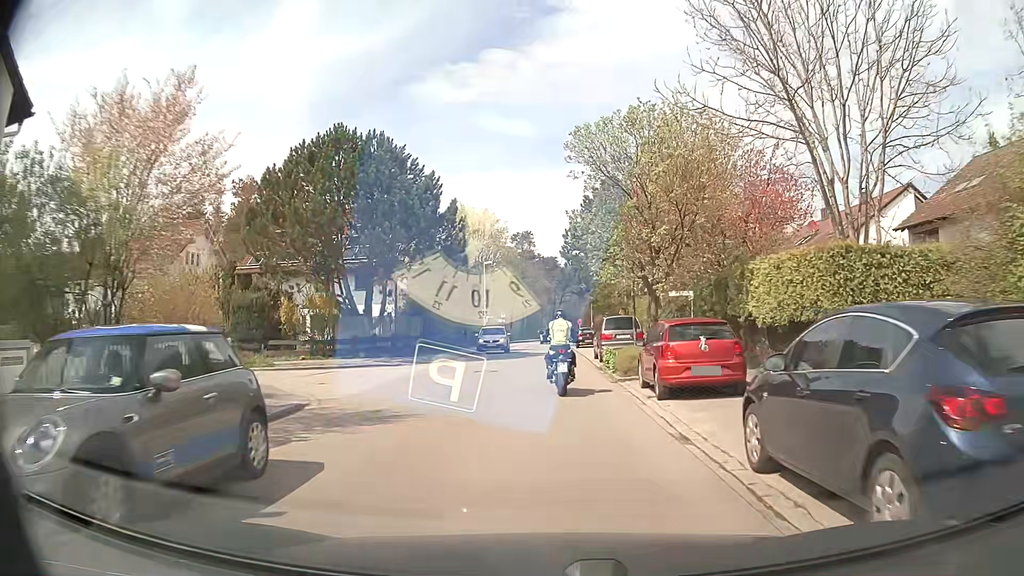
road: residential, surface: asphalt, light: Day
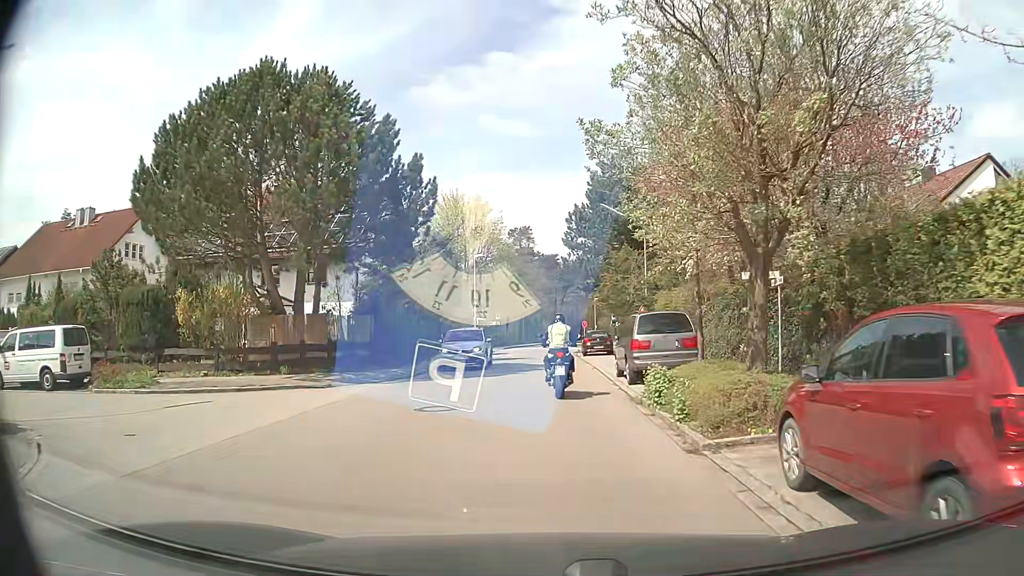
(0.0, +9.3) m; -1°
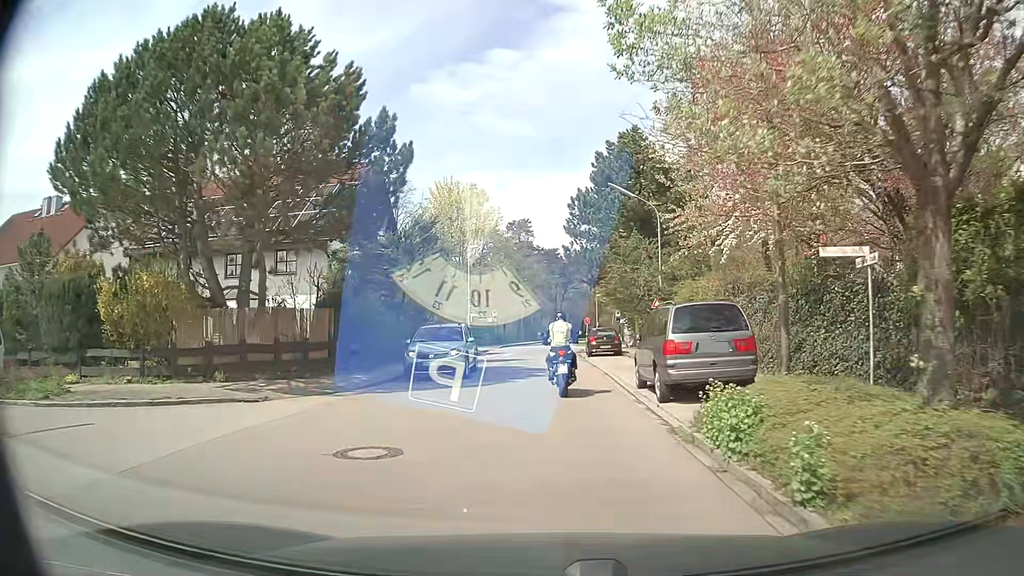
(0.0, +4.5) m; +1°
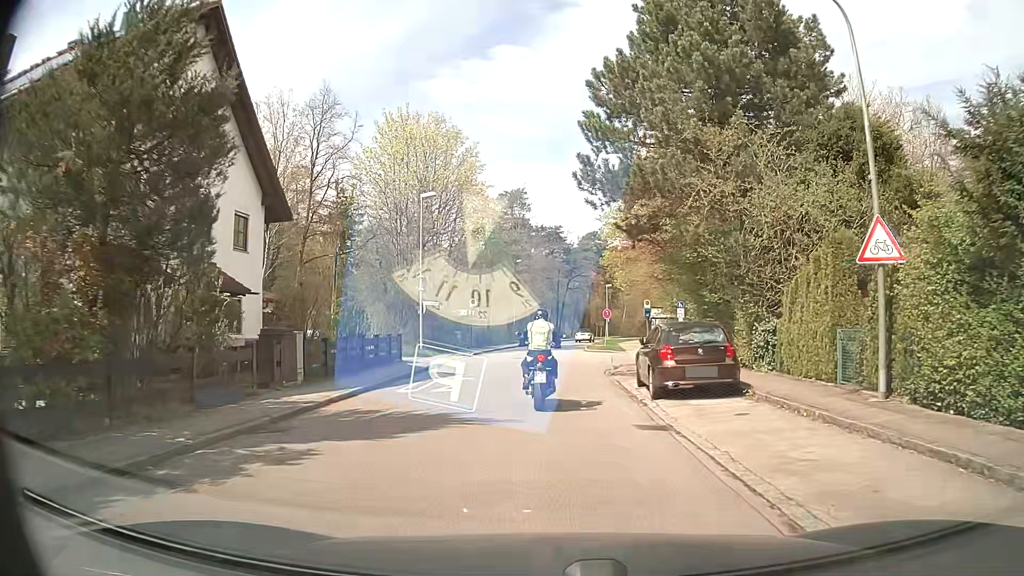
(-0.2, +20.7) m; -1°
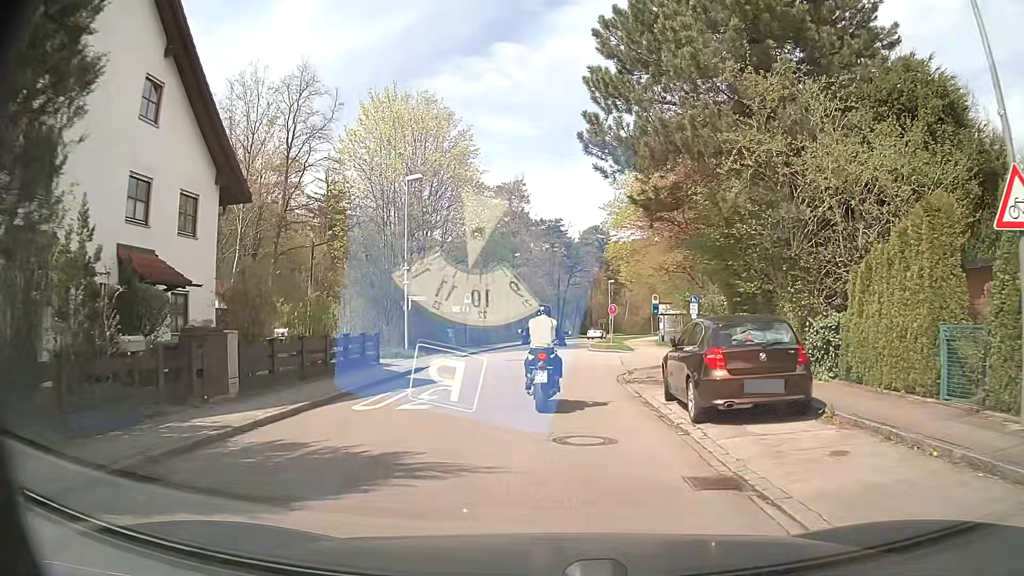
(0.0, +3.6) m; -1°
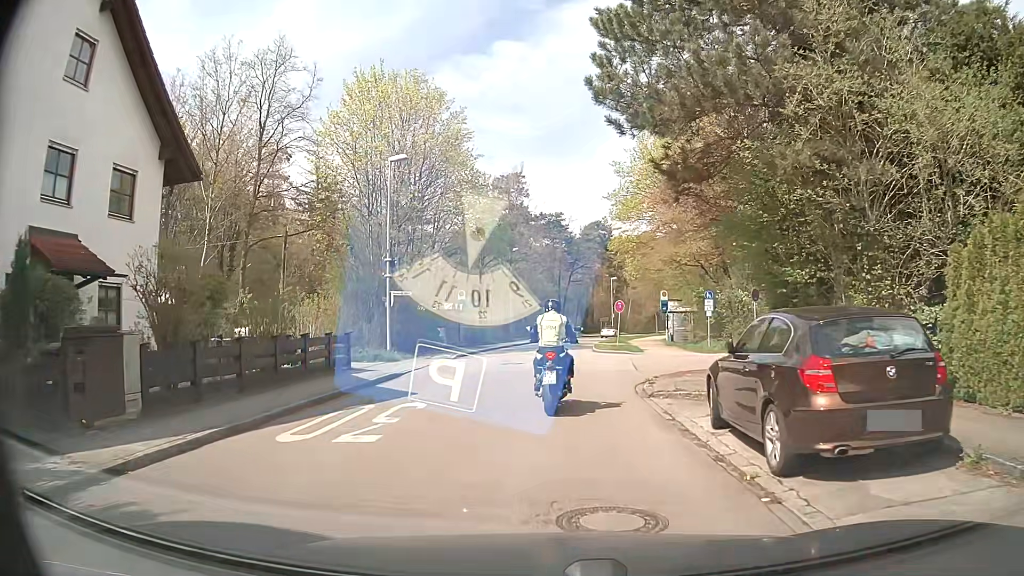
(+0.1, +3.4) m; +1°
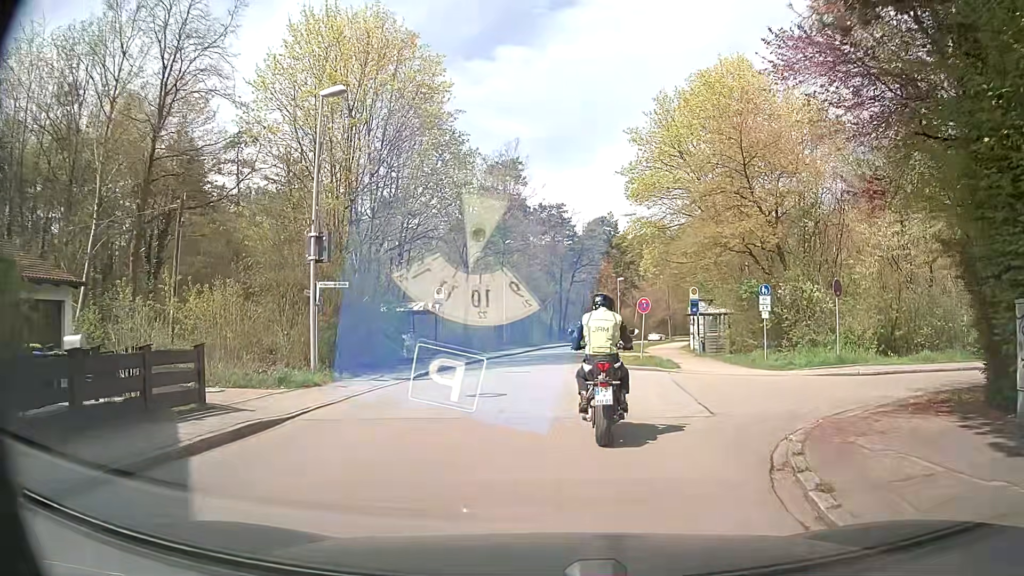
(-0.1, +8.7) m; 0°
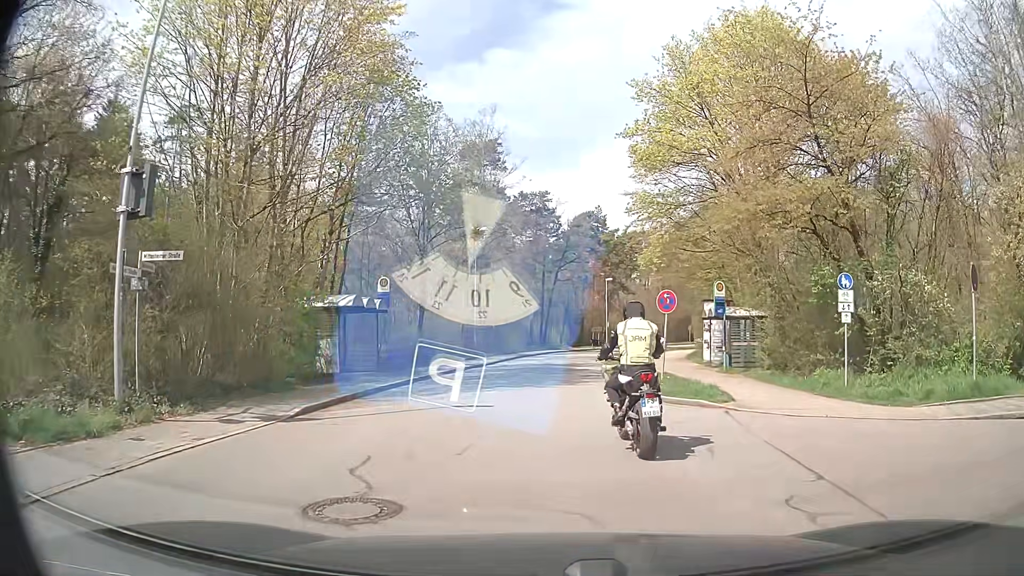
(0.0, +8.4) m; +1°
(0, +10) (0, +20) (+1, +30) (+2, +40) (+3, +50) (+6, +60) (+9, +69) (+12, +78) (+16, +88) (+21, +96) m
